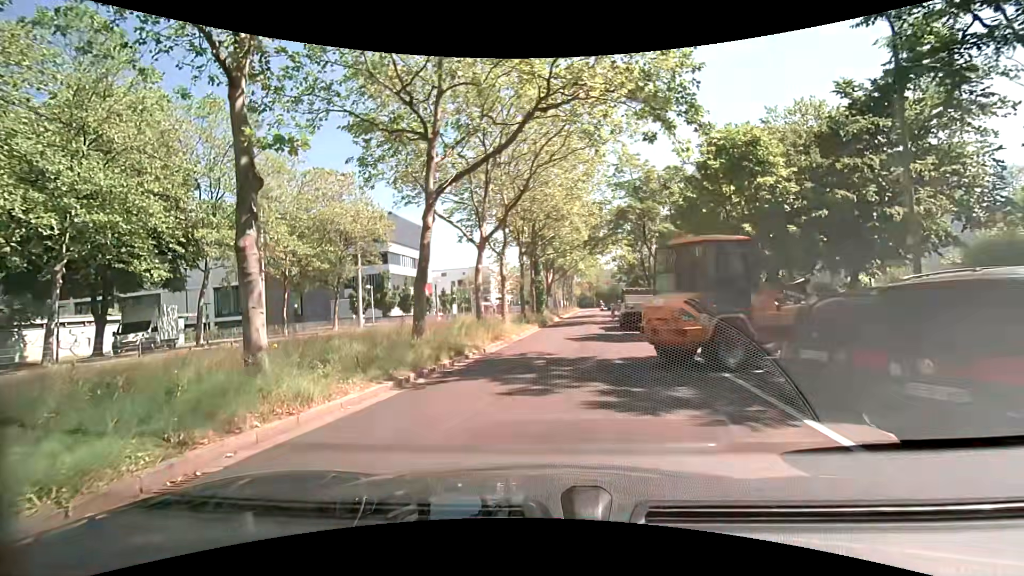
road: tertiary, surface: asphalt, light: Day
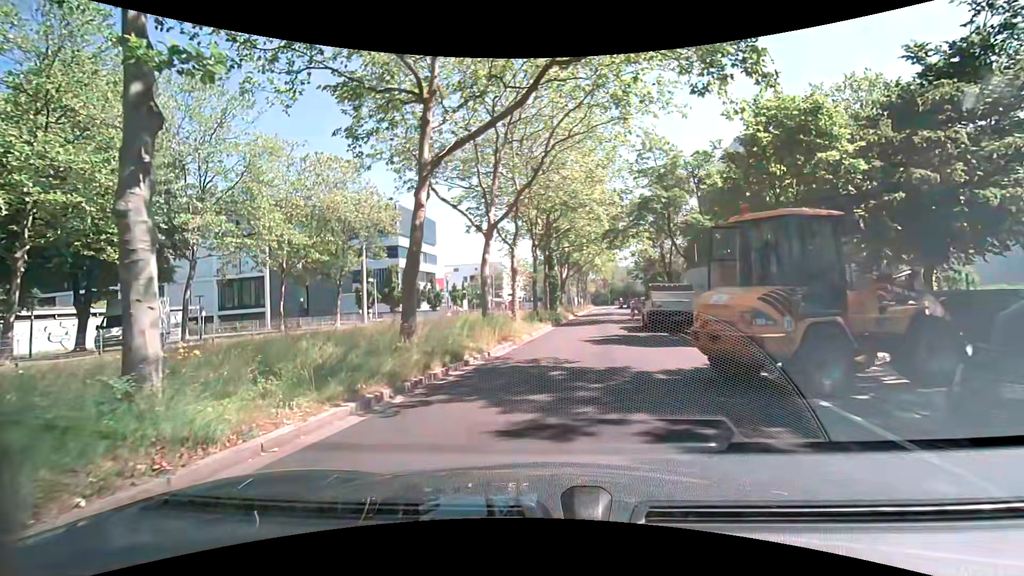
(-0.1, +2.7) m; -2°
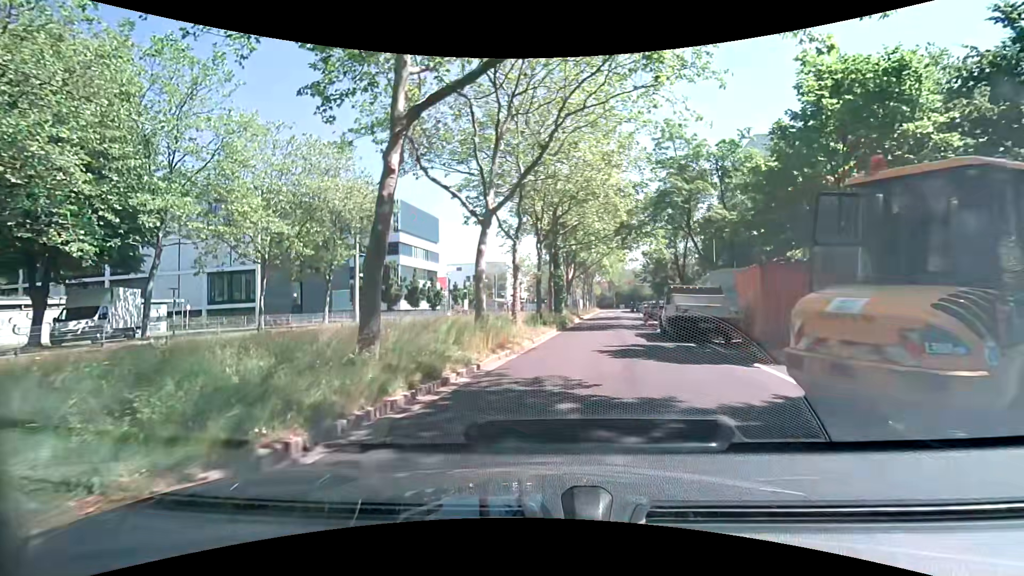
(-0.1, +3.1) m; -1°
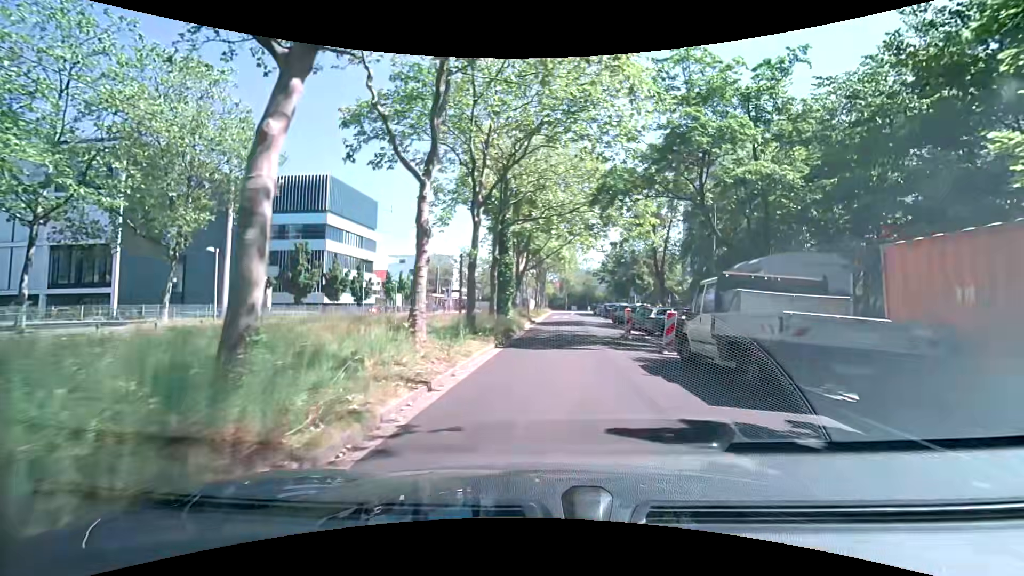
(+0.4, +10.8) m; +8°
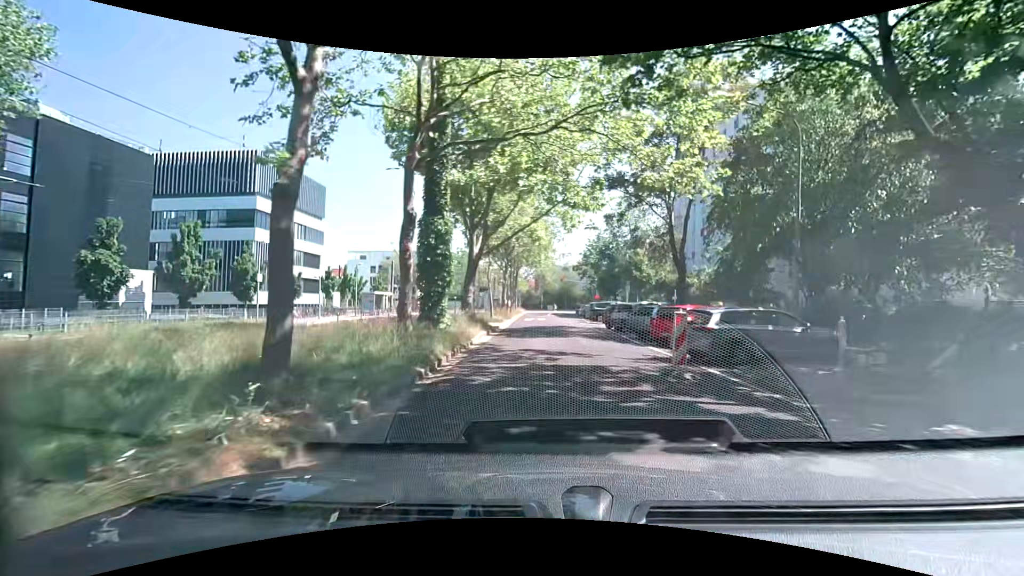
(-0.1, +12.2) m; +2°
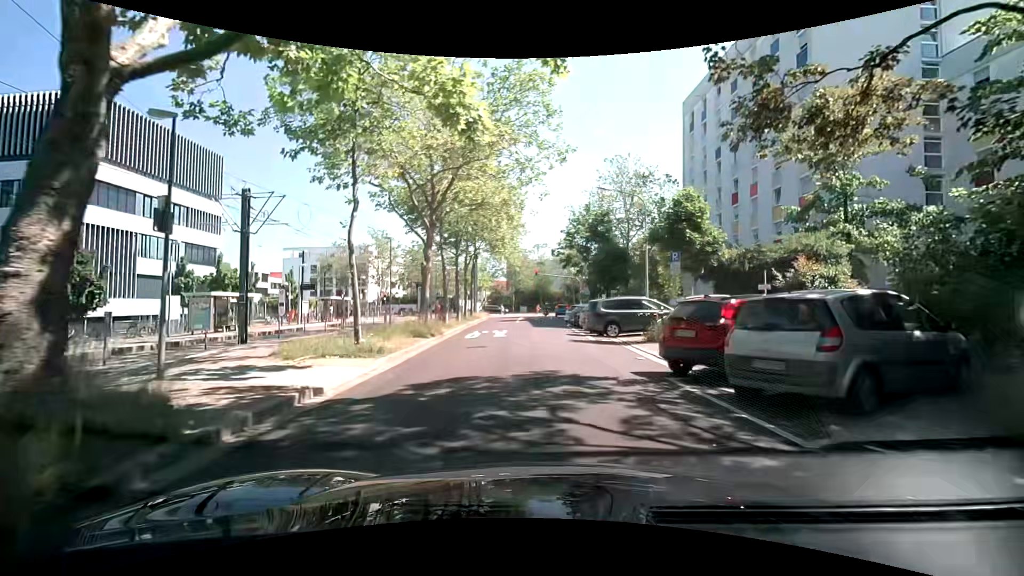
(+0.2, +20.6) m; +3°
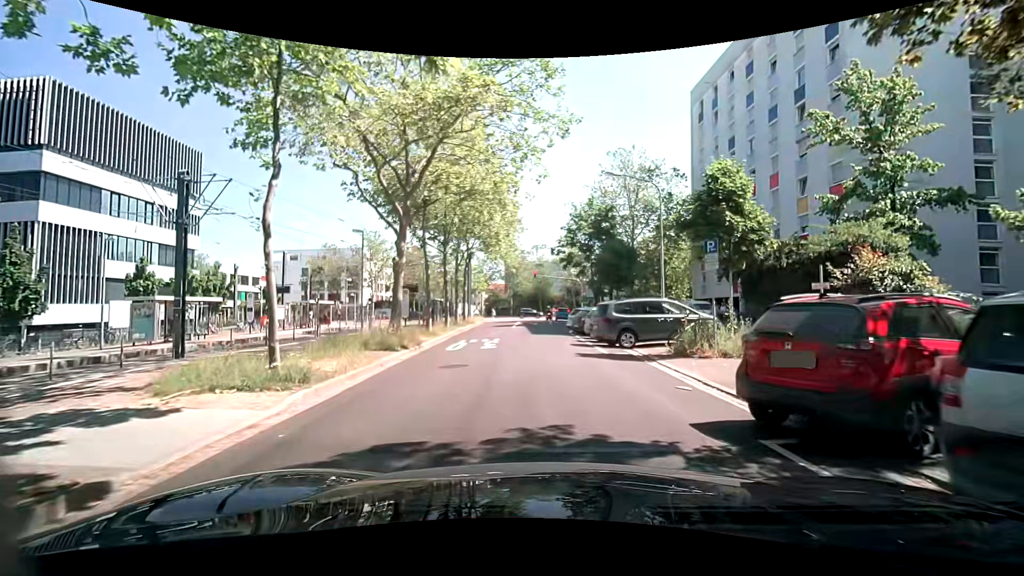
(-0.1, +4.0) m; -1°
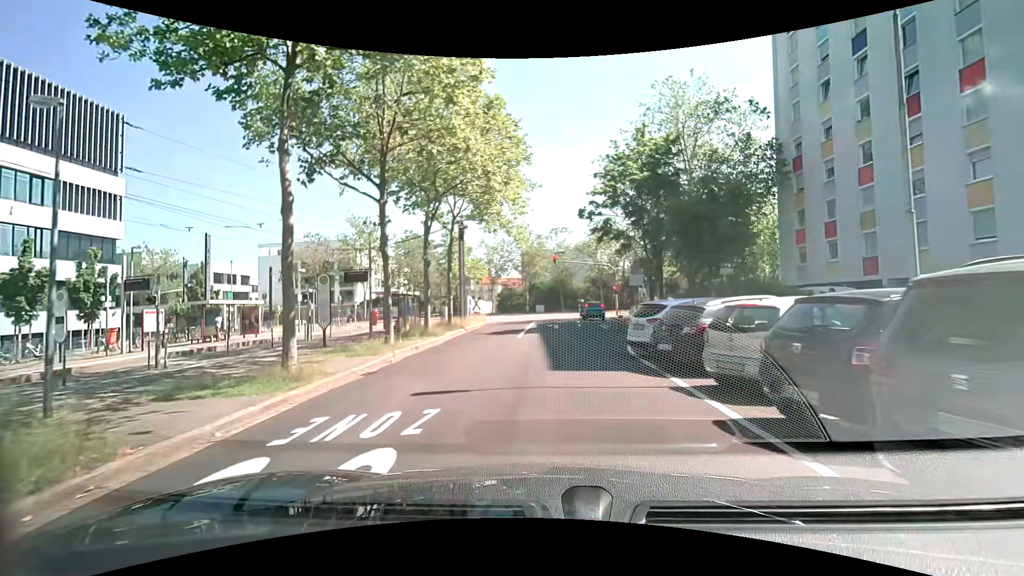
(-0.3, +15.4) m; -1°
